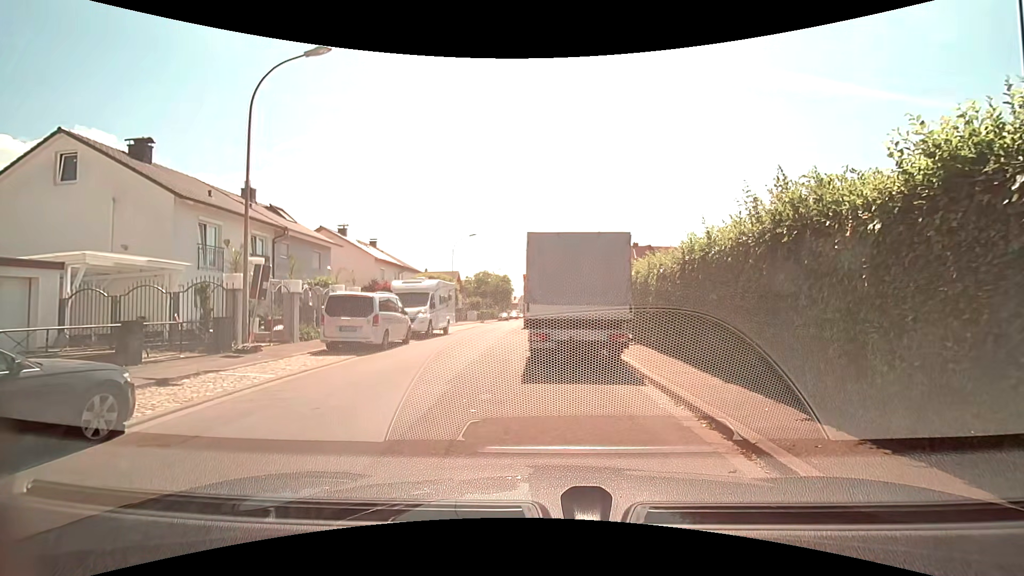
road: residential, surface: asphalt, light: Day
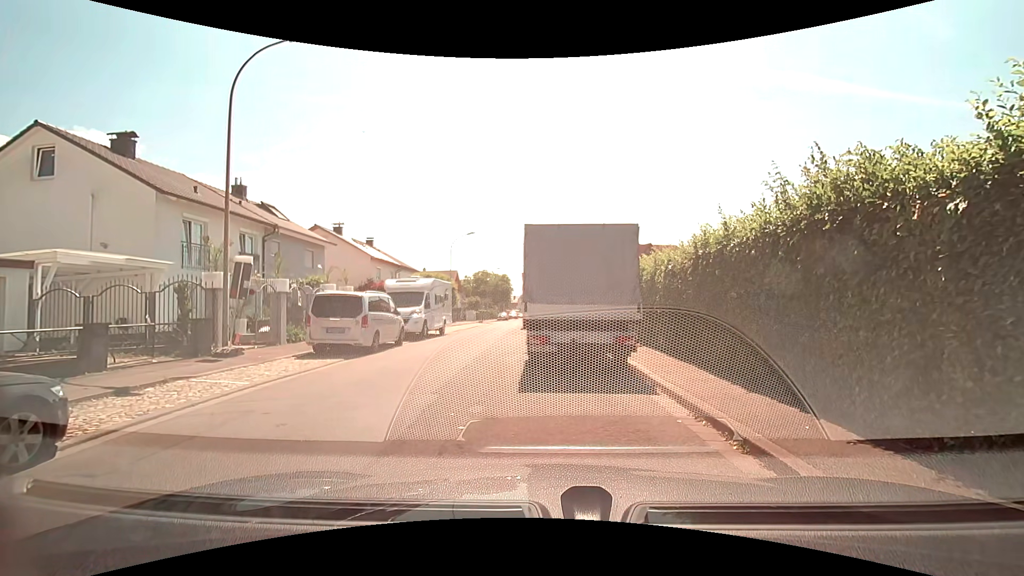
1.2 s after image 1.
(0.0, +0.8) m; 0°
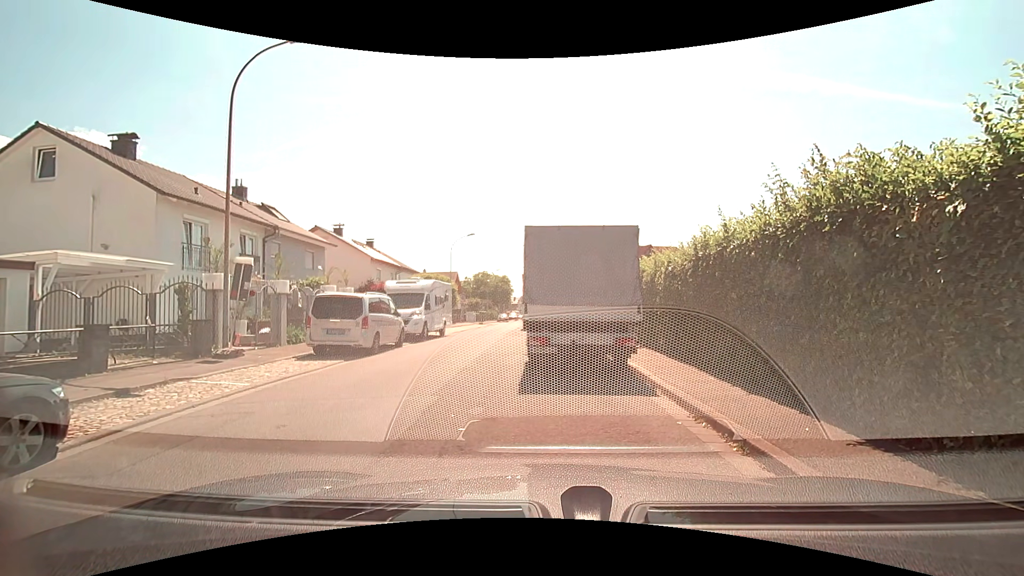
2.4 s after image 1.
(0.0, +0.1) m; 0°
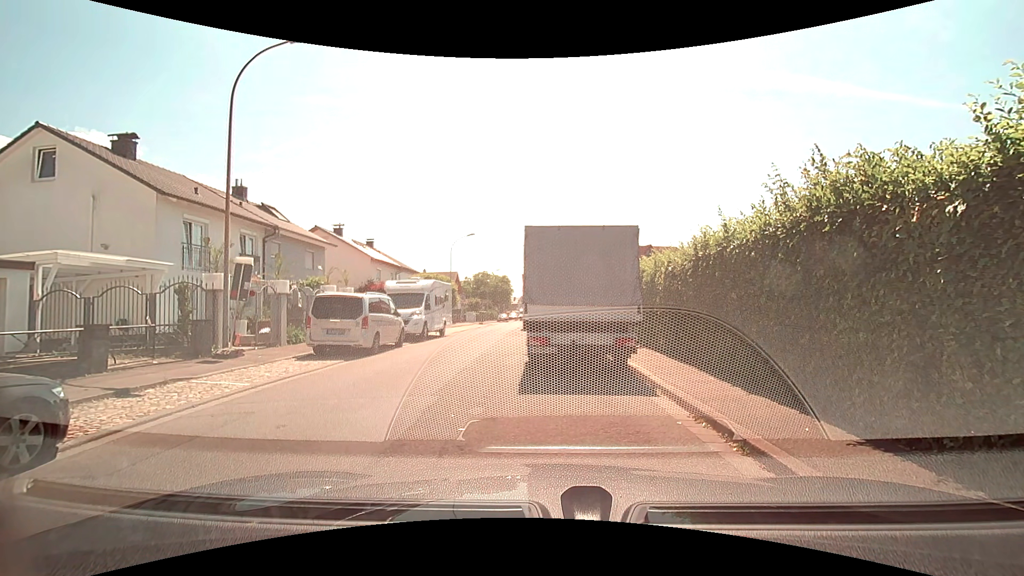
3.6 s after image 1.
(0.0, 0.0) m; 0°
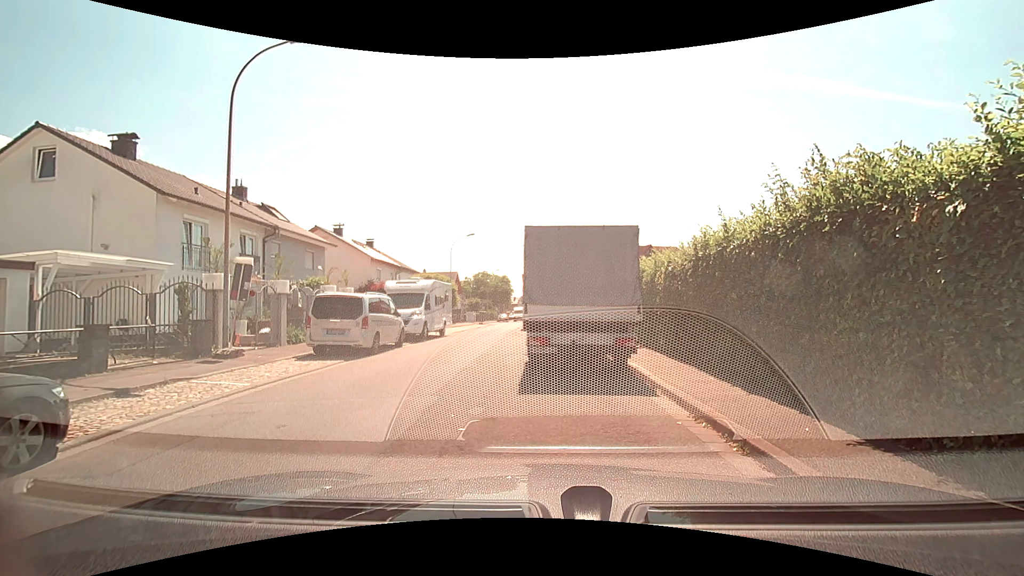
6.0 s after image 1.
(0.0, 0.0) m; 0°
(-2, +10) (-3, +20) (-4, +30) (-4, +40) (-4, +50) (-4, +60) (-4, +70) (-3, +80) (-3, +90) (-3, +100) m
